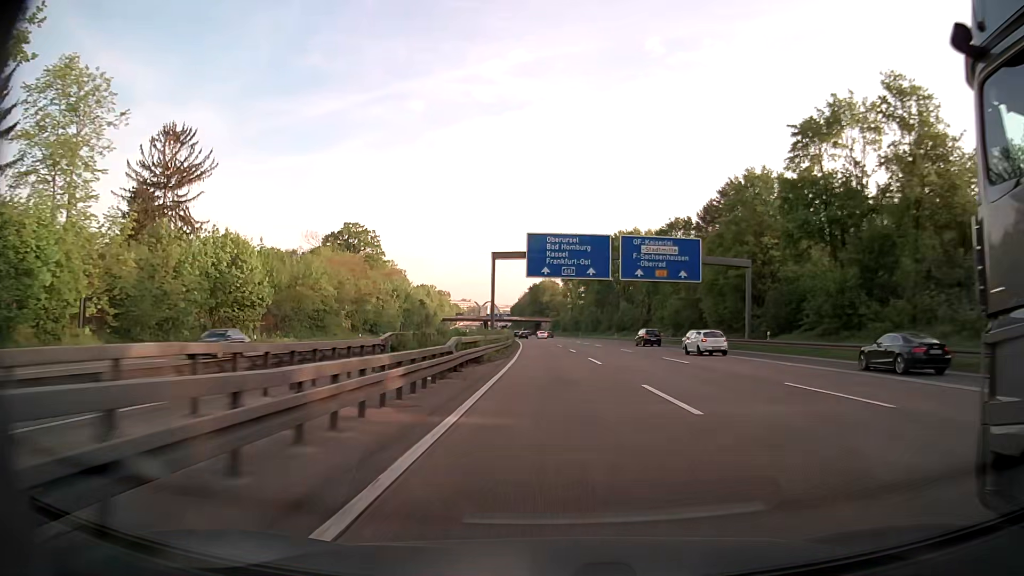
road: motorway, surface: asphalt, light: Day
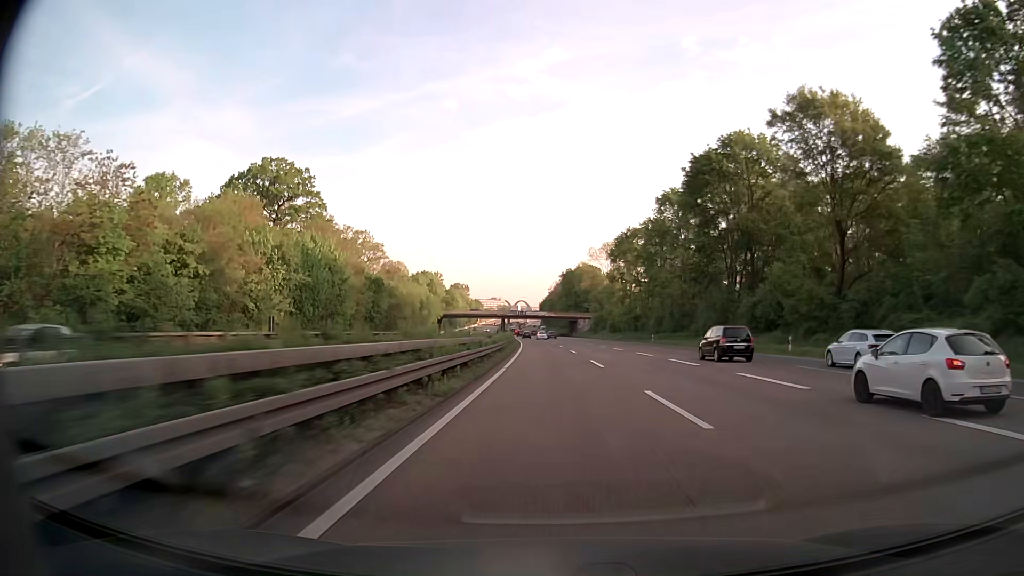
(-1.9, +73.0) m; -3°
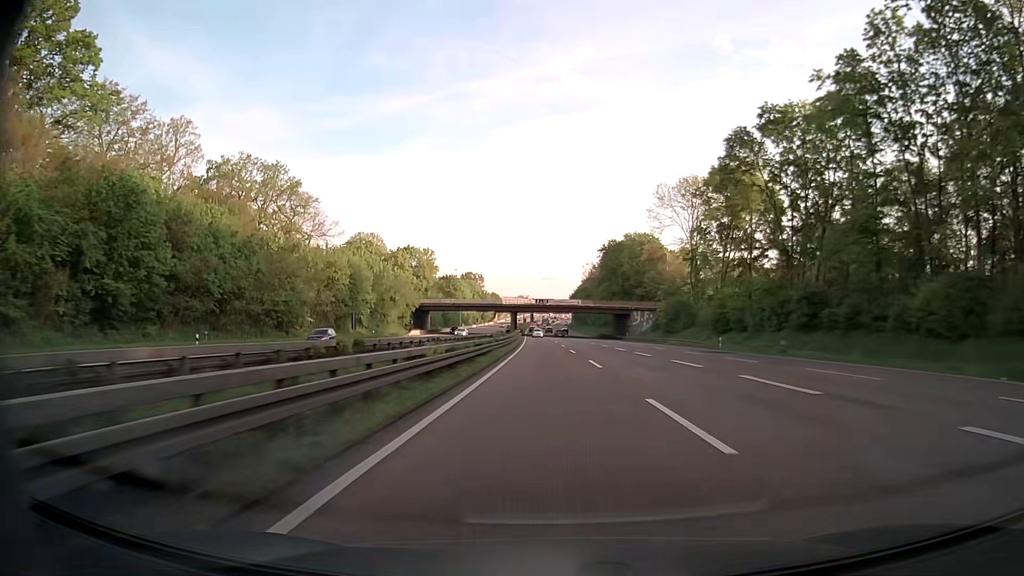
(-1.4, +72.5) m; -2°
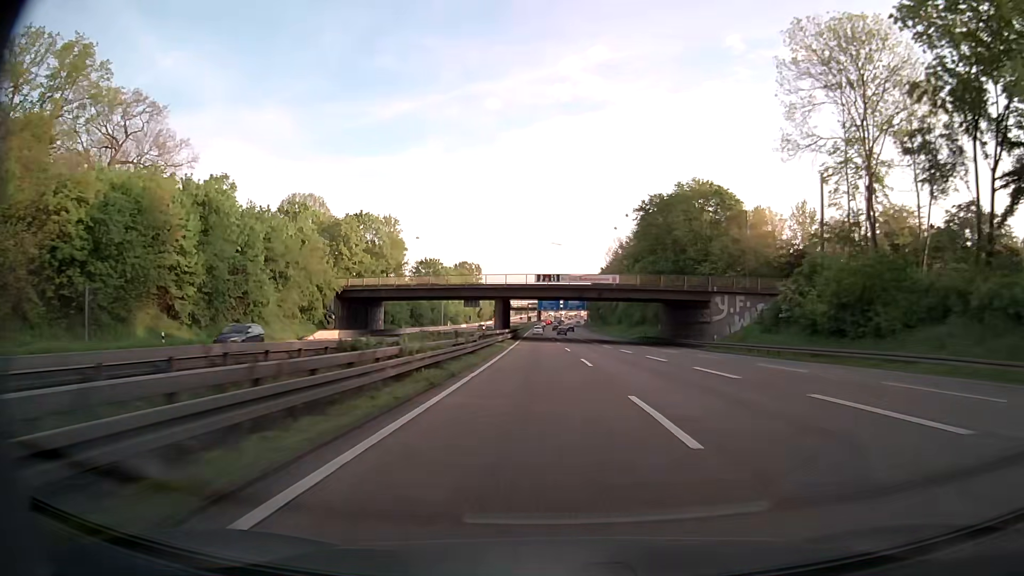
(-0.6, +54.0) m; -1°
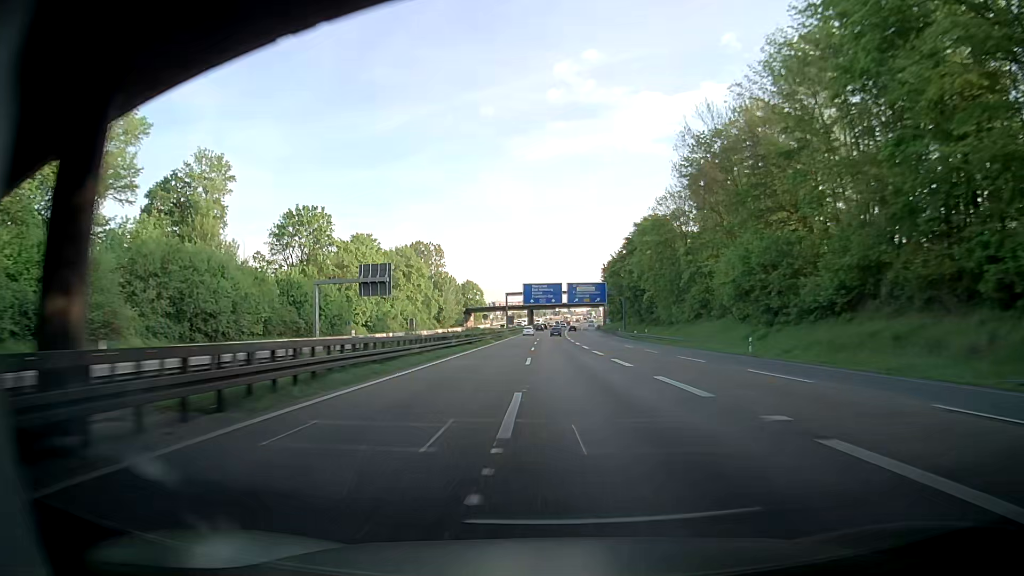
(+0.1, +89.3) m; 0°
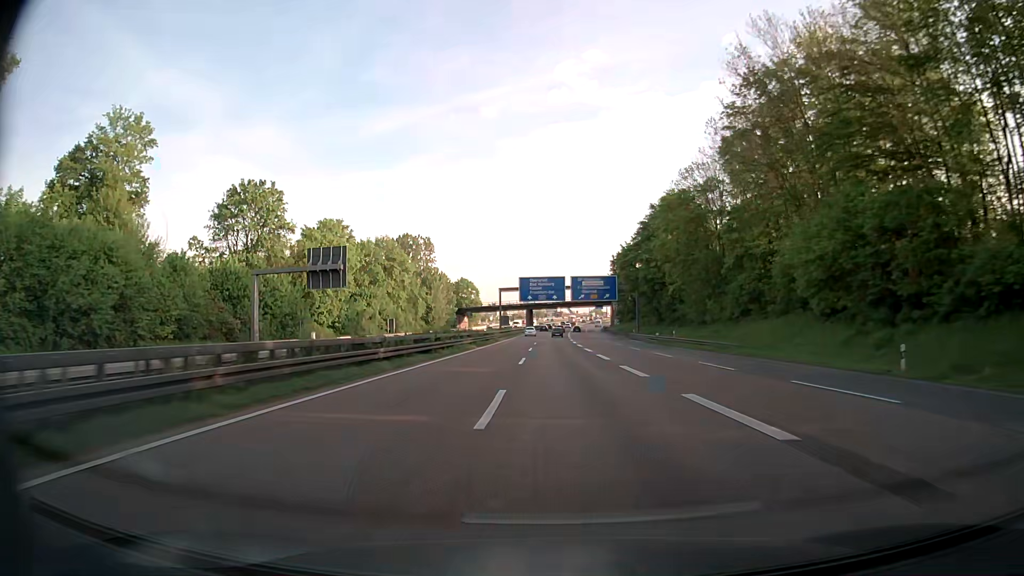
(0.0, +17.5) m; 0°
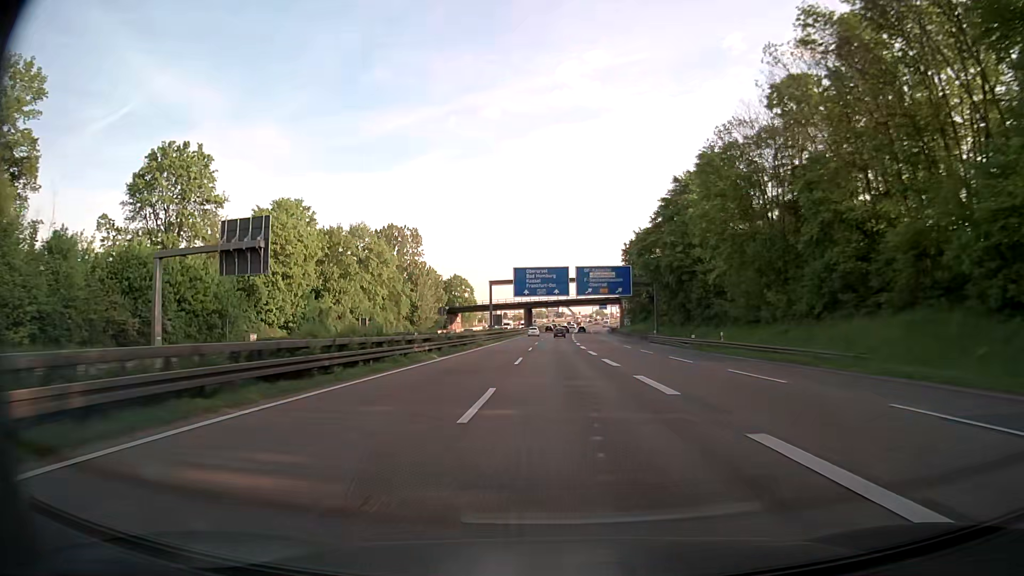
(0.0, +17.6) m; 0°
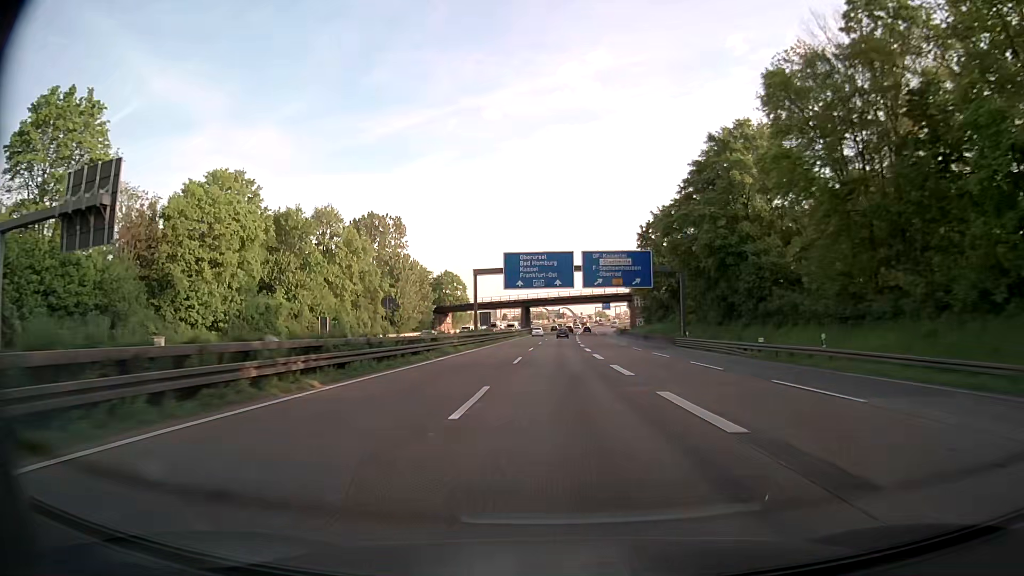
(0.0, +17.5) m; 0°
(0, +10) (0, +20) (0, +30) (0, +40) (0, +50) (0, +60) (0, +70) (+1, +80) (+1, +90) (+1, +100) m
